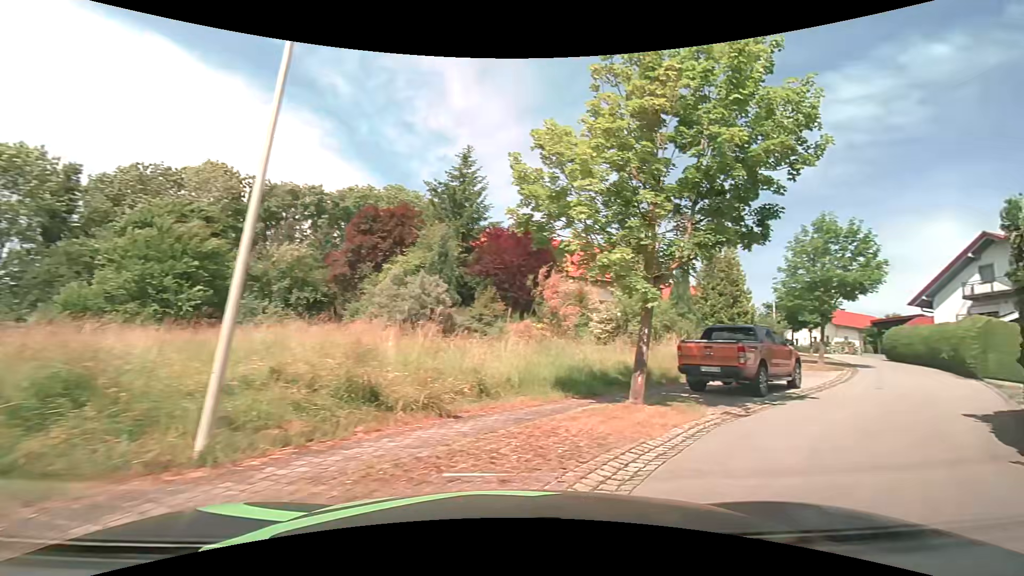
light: Day
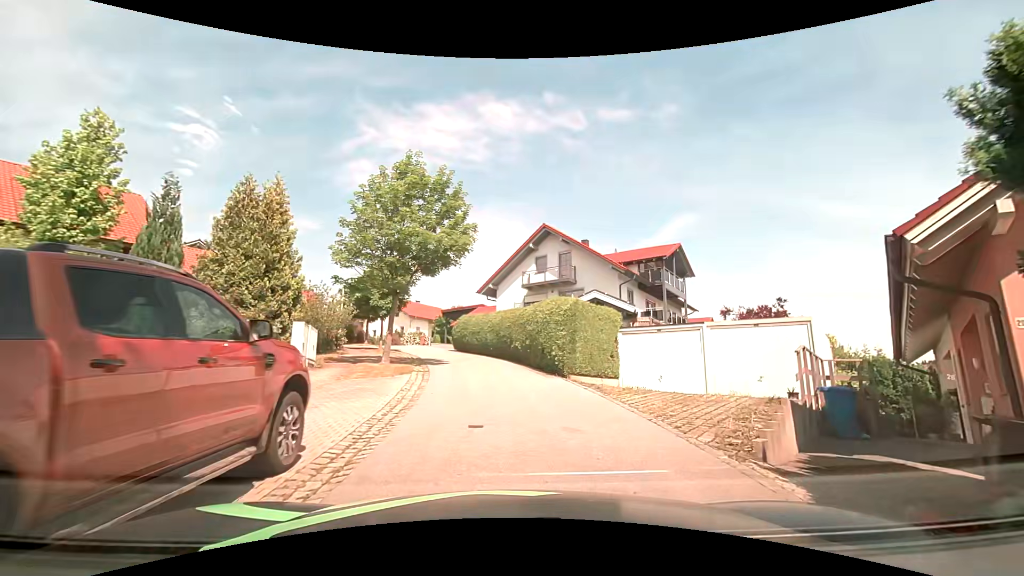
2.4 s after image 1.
(+5.5, +10.5) m; +46°
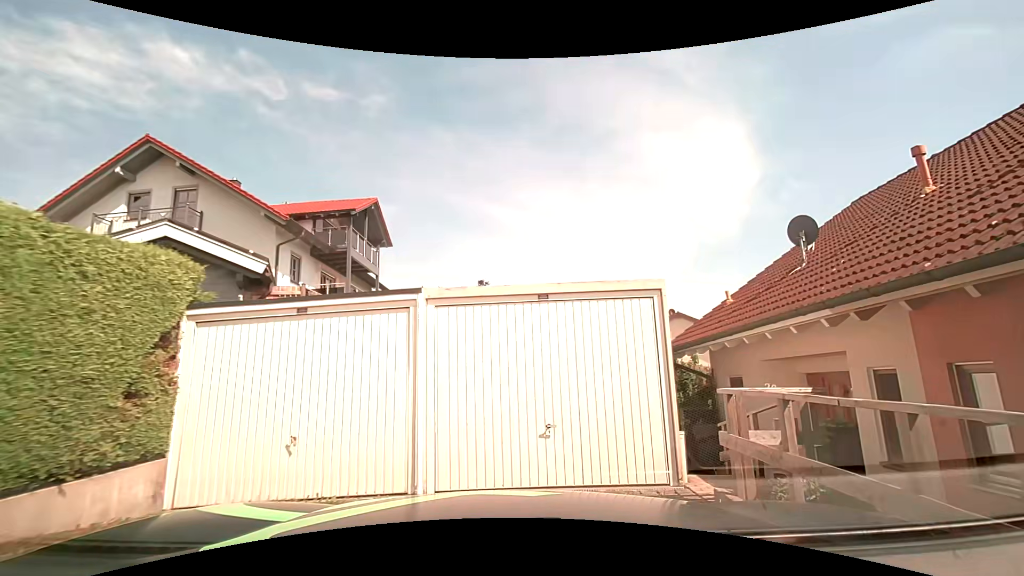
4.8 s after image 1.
(+2.4, +10.4) m; +33°
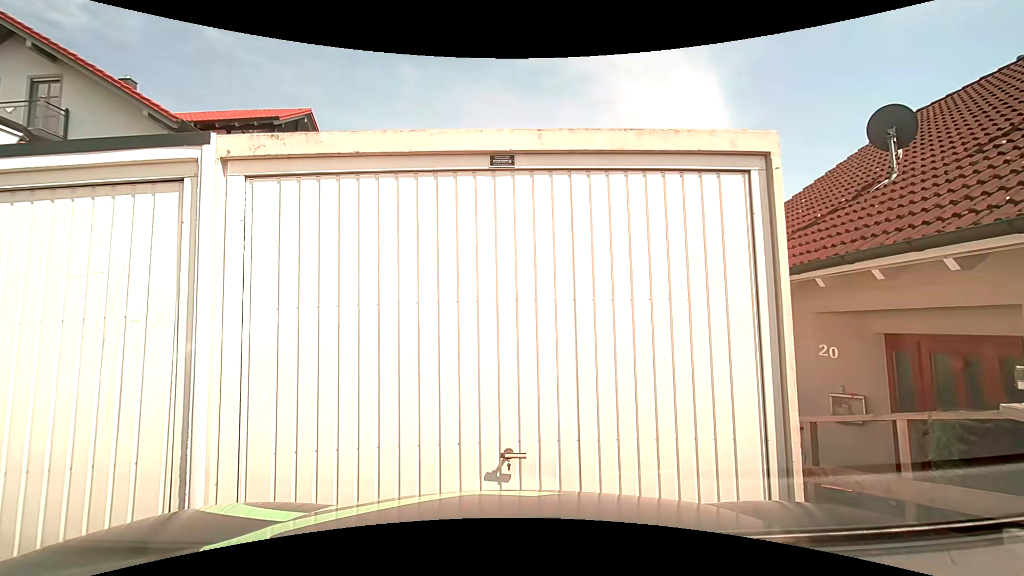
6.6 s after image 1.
(+0.2, +3.0) m; +4°
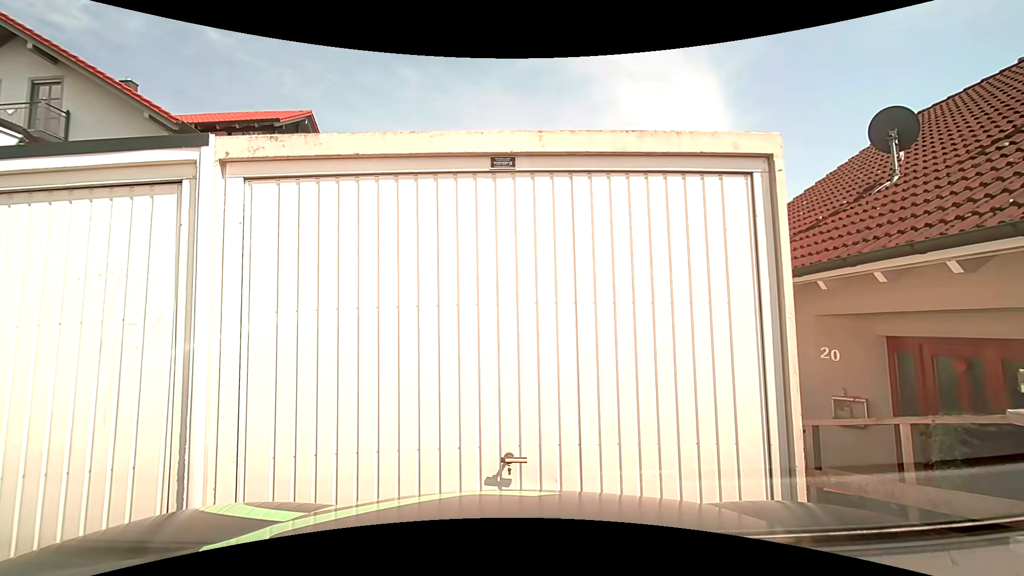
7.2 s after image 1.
(0.0, +0.1) m; 0°
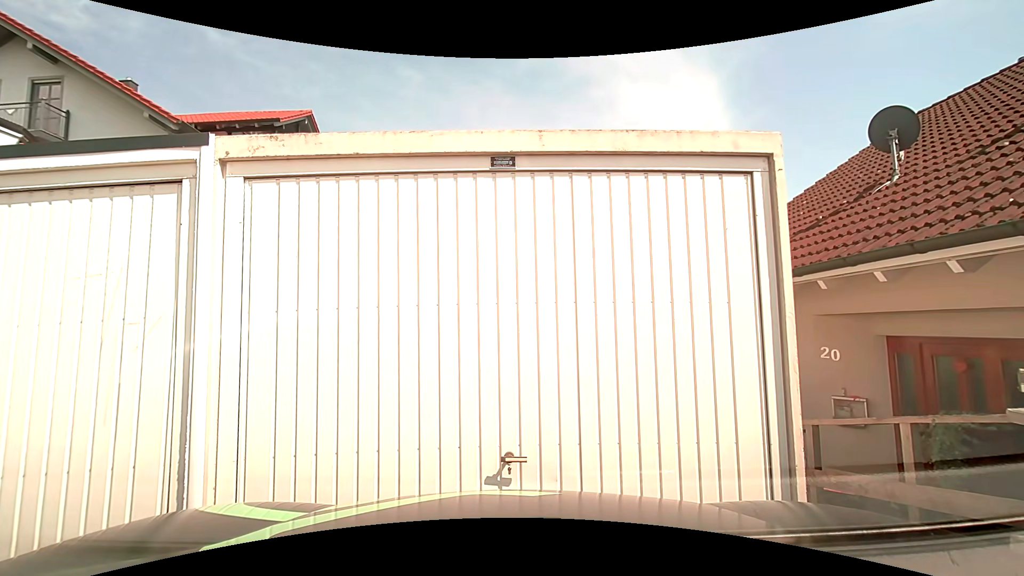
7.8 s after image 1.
(0.0, 0.0) m; 0°
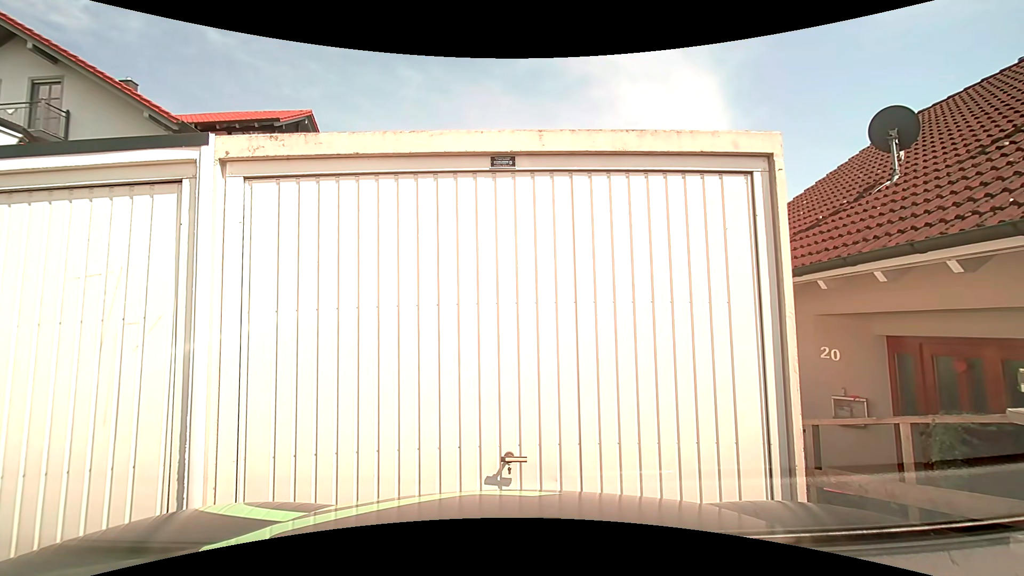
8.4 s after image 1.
(0.0, 0.0) m; 0°
